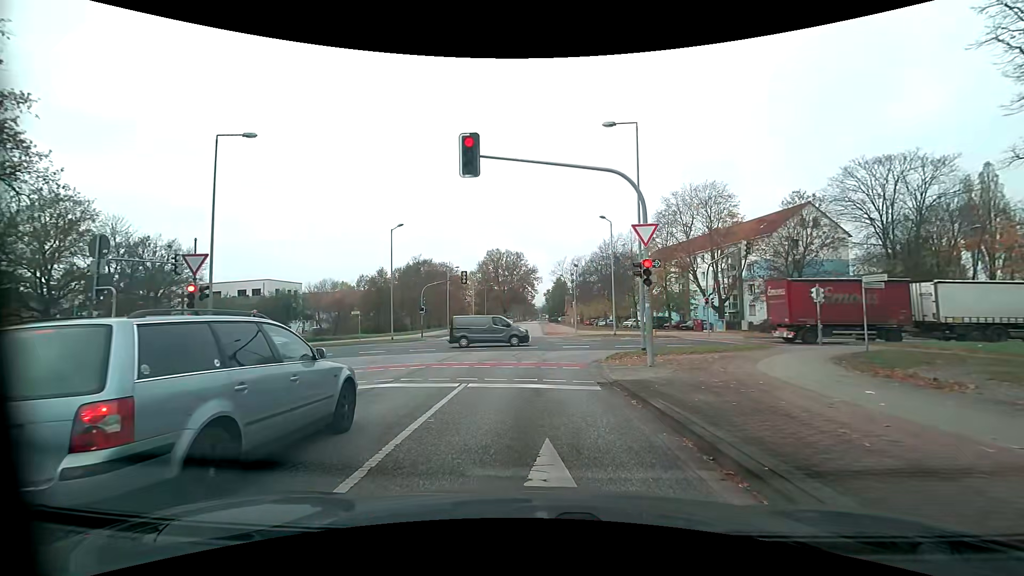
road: tertiary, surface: asphalt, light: Day
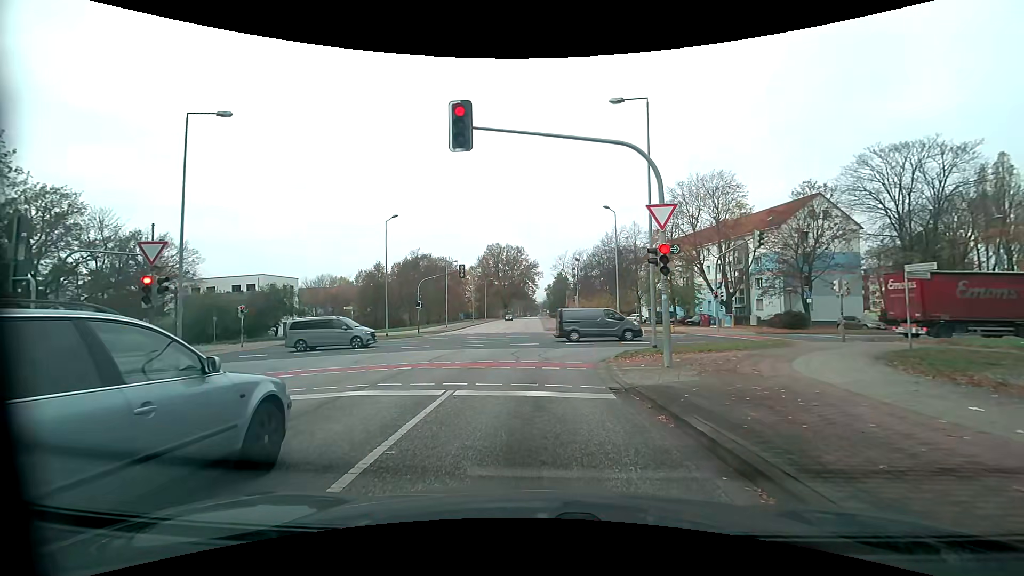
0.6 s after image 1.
(0.0, +1.9) m; -1°
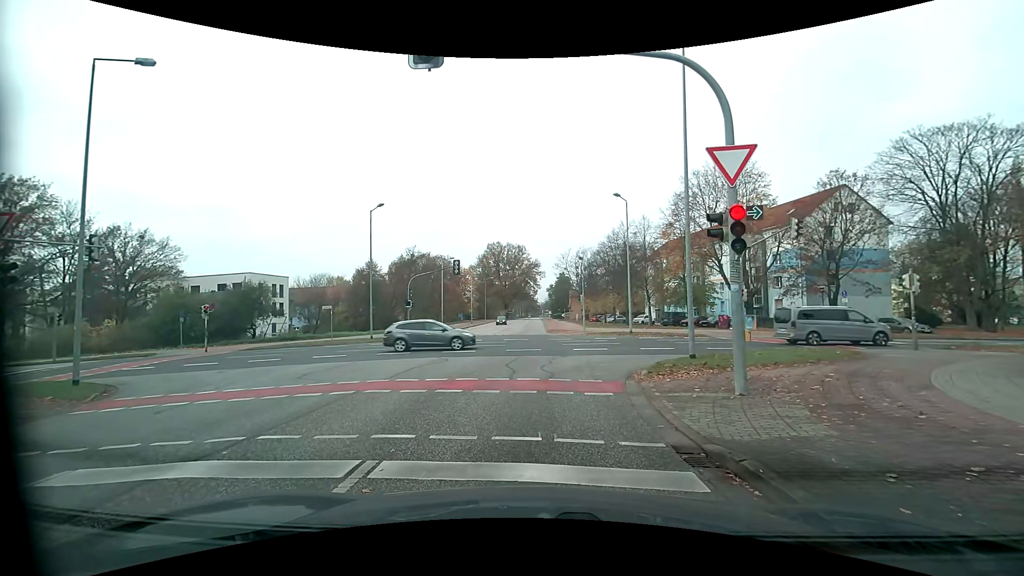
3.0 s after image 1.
(0.0, +4.3) m; -2°
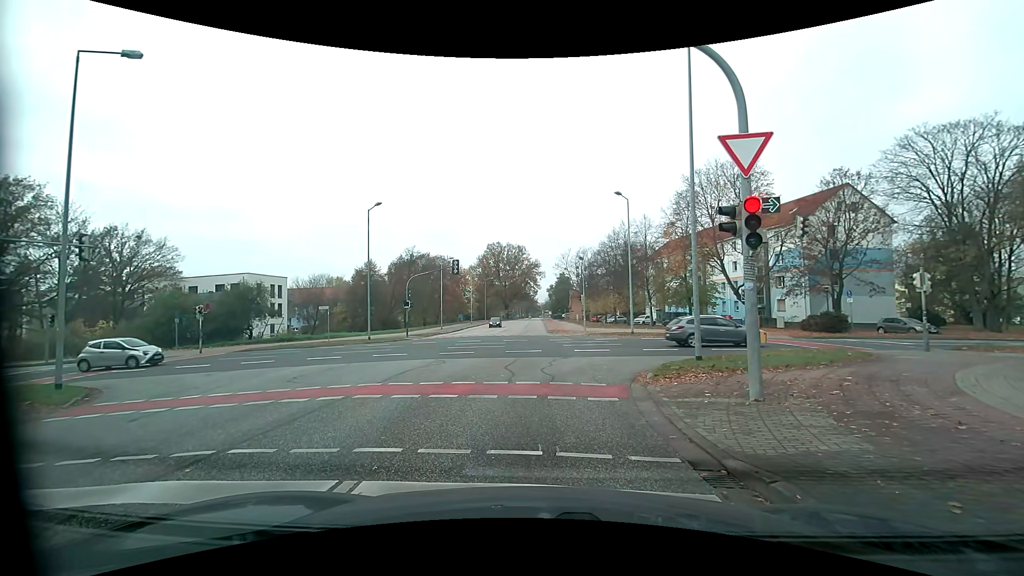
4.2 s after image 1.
(0.0, +0.5) m; 0°
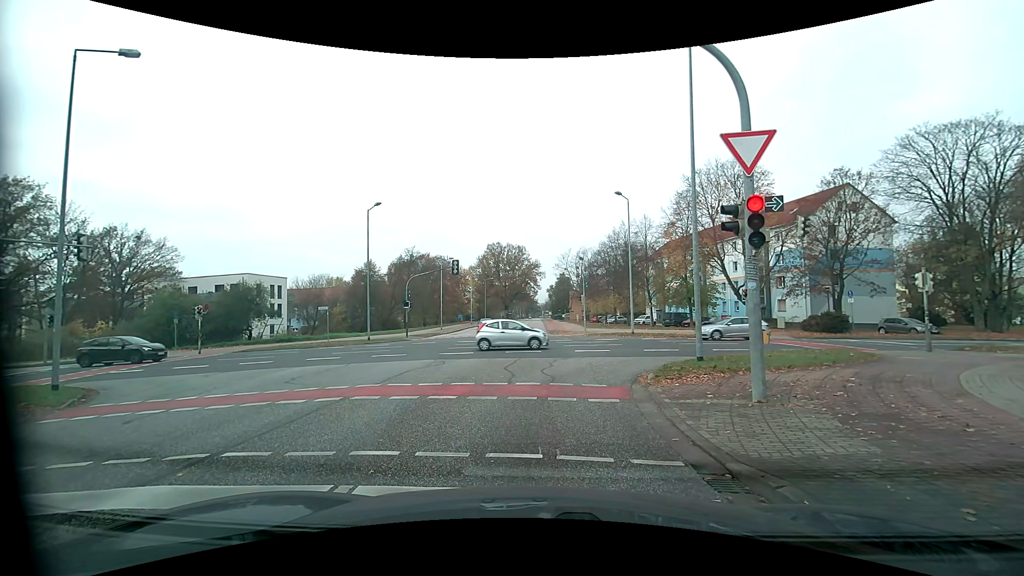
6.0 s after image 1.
(0.0, +0.2) m; 0°
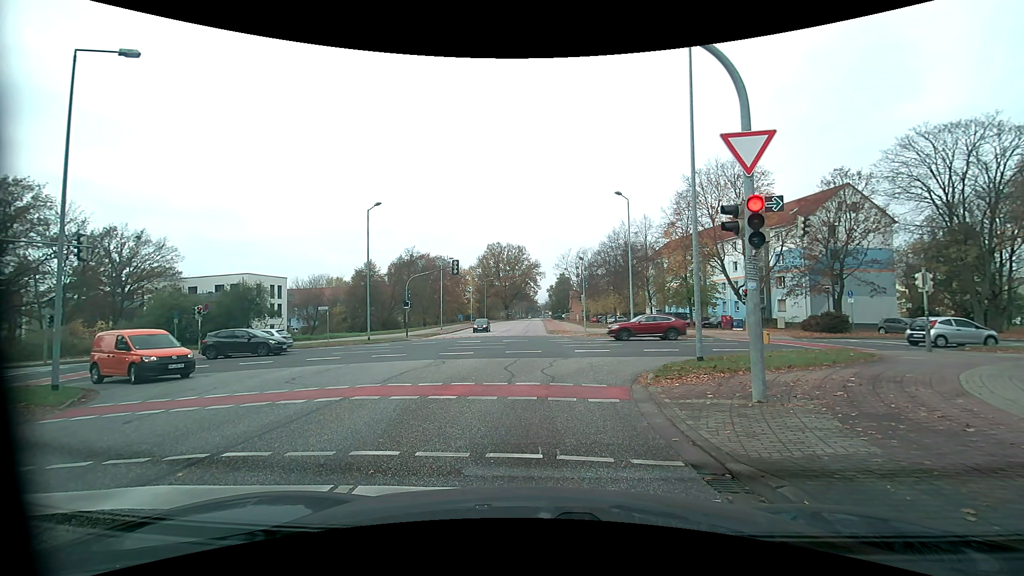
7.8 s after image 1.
(0.0, 0.0) m; 0°
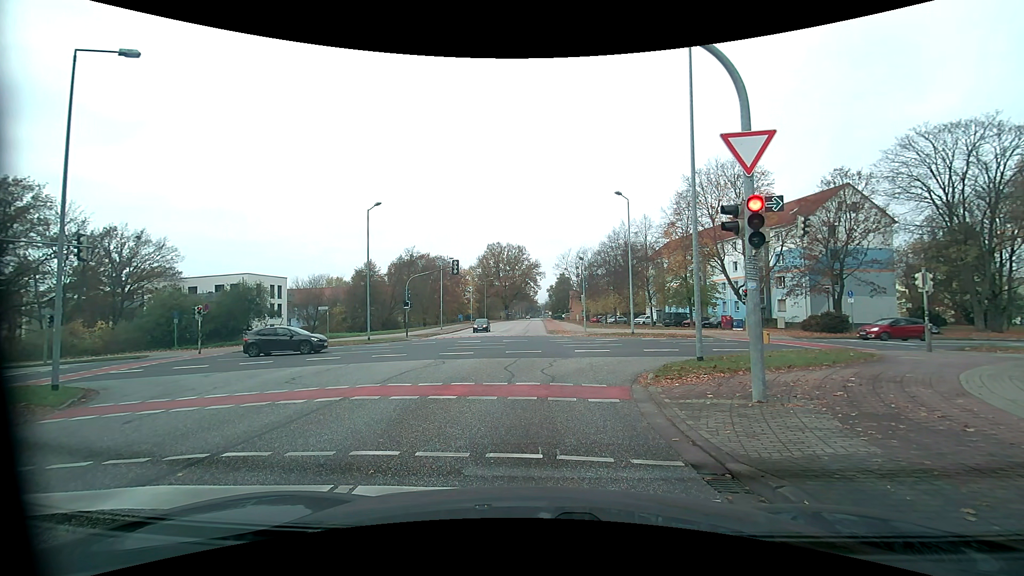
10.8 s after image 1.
(0.0, 0.0) m; 0°
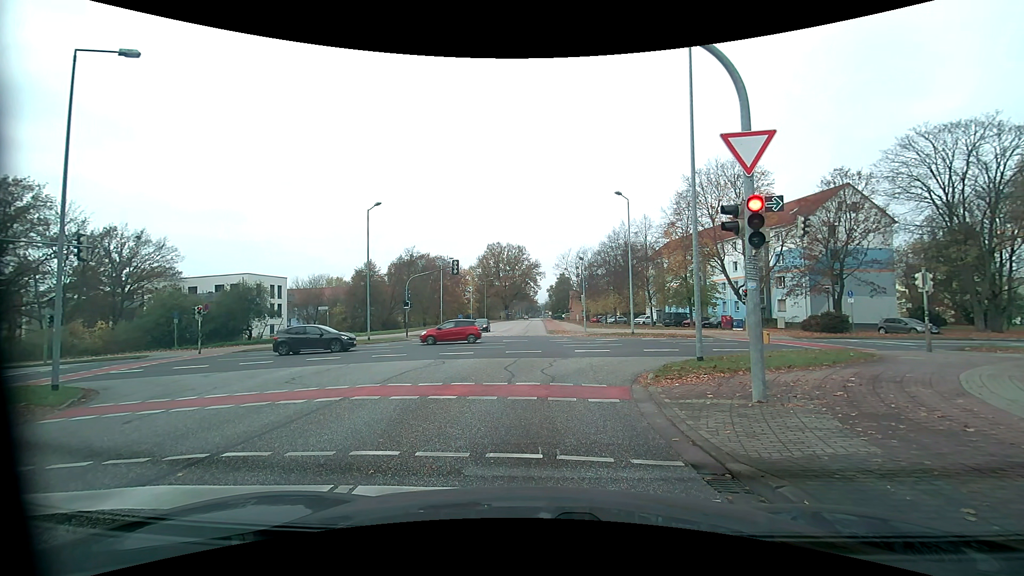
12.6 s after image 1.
(0.0, 0.0) m; 0°
(0, +10) (0, +20) (0, +30) (0, +40) (0, +50) (0, +60) (0, +70) (0, +80) (+1, +90) (+1, +100) m
